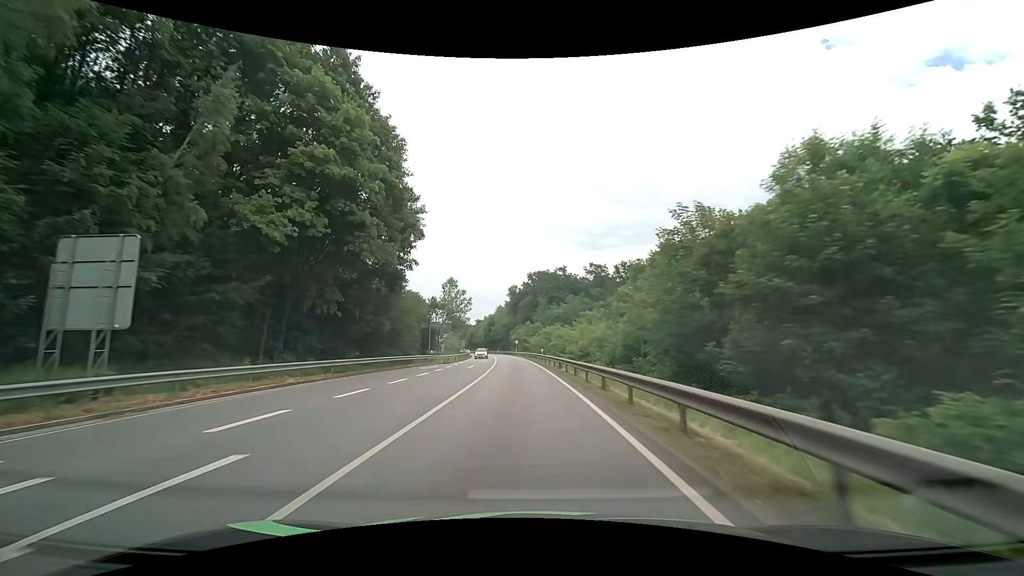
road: primary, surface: asphalt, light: Day
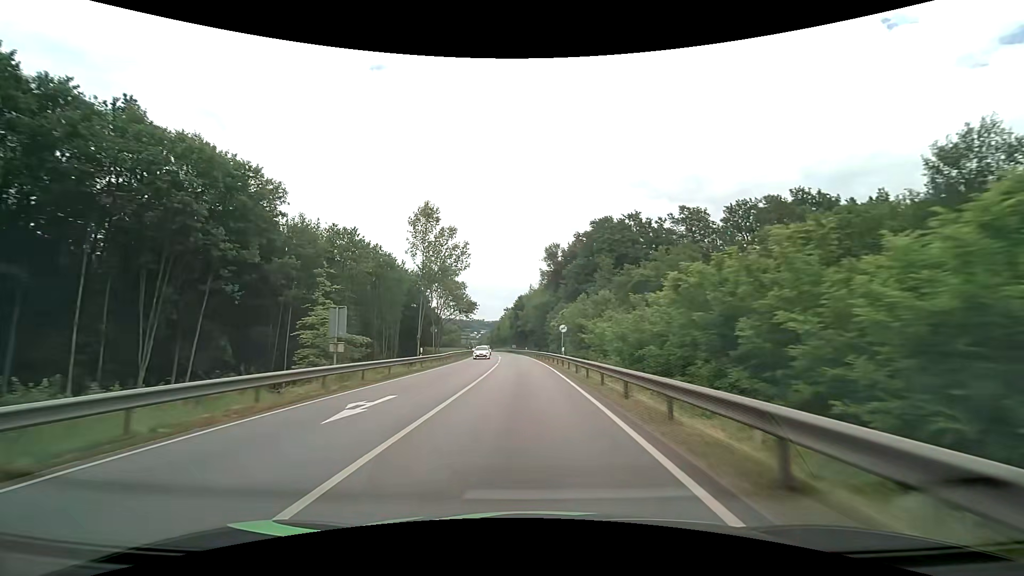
(-2.4, +63.1) m; -4°
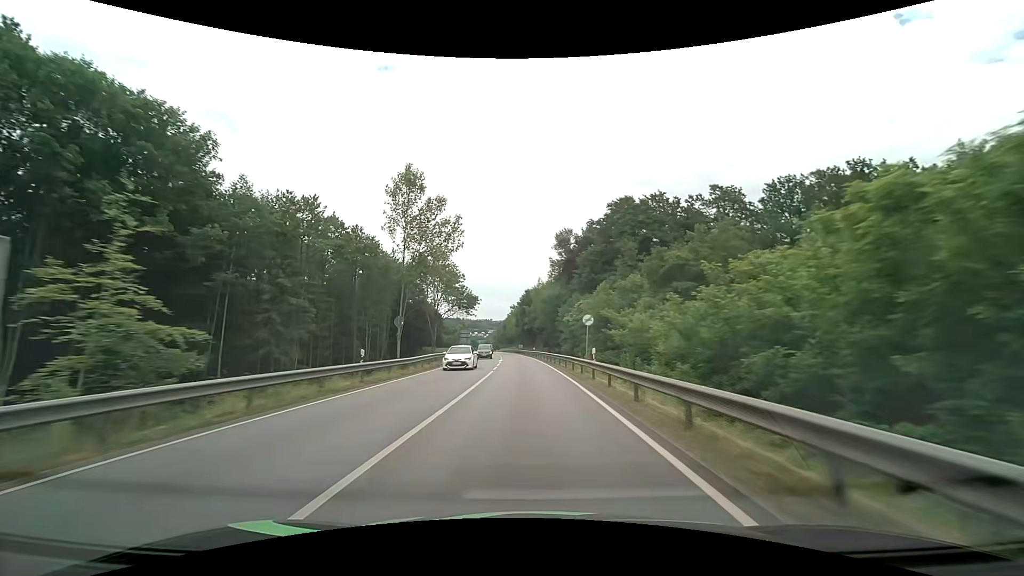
(-0.1, +12.7) m; -1°
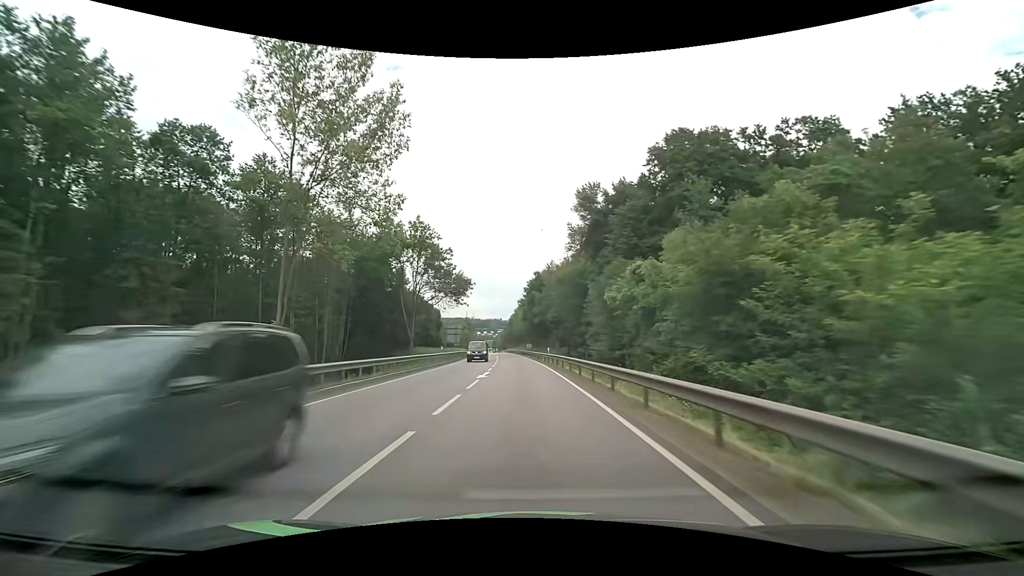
(-0.3, +25.4) m; -1°
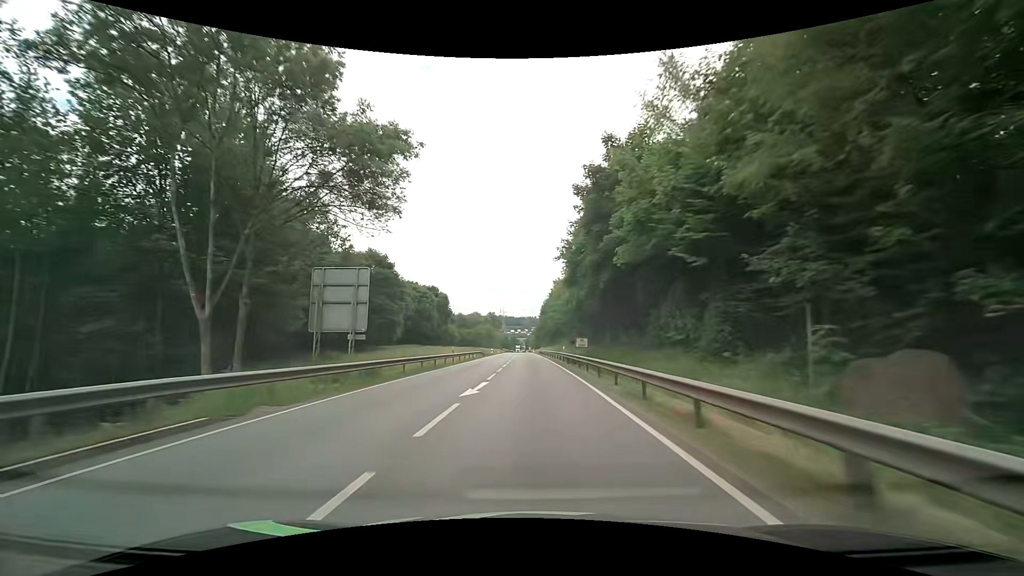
(-1.6, +50.6) m; -4°
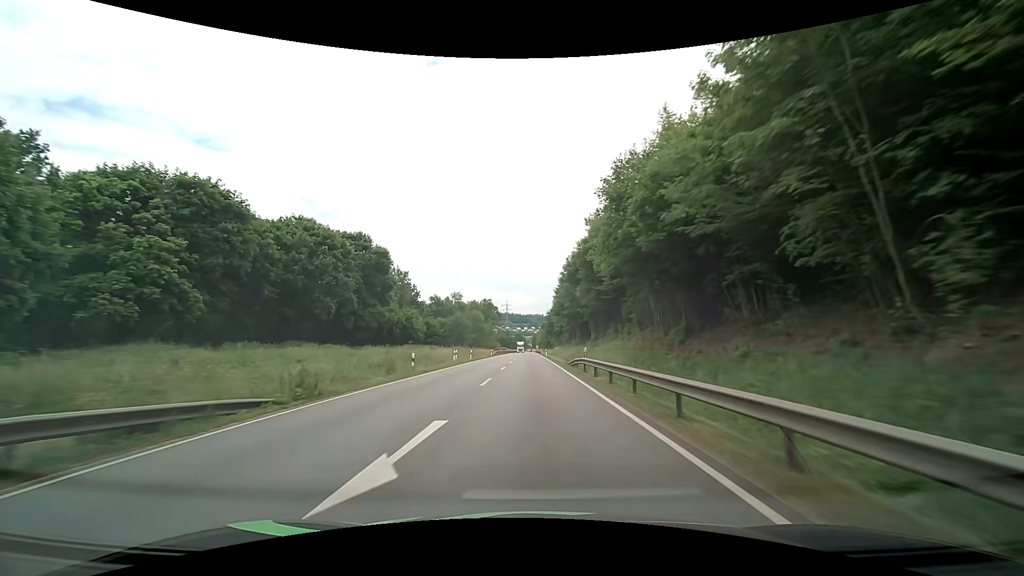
(-0.7, +63.0) m; -1°
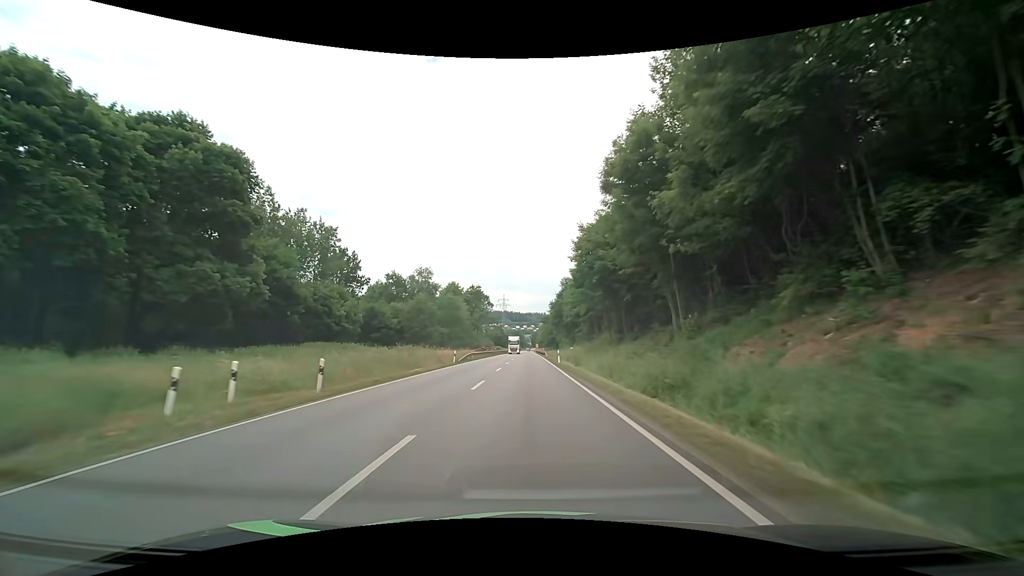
(0.0, +37.8) m; 0°
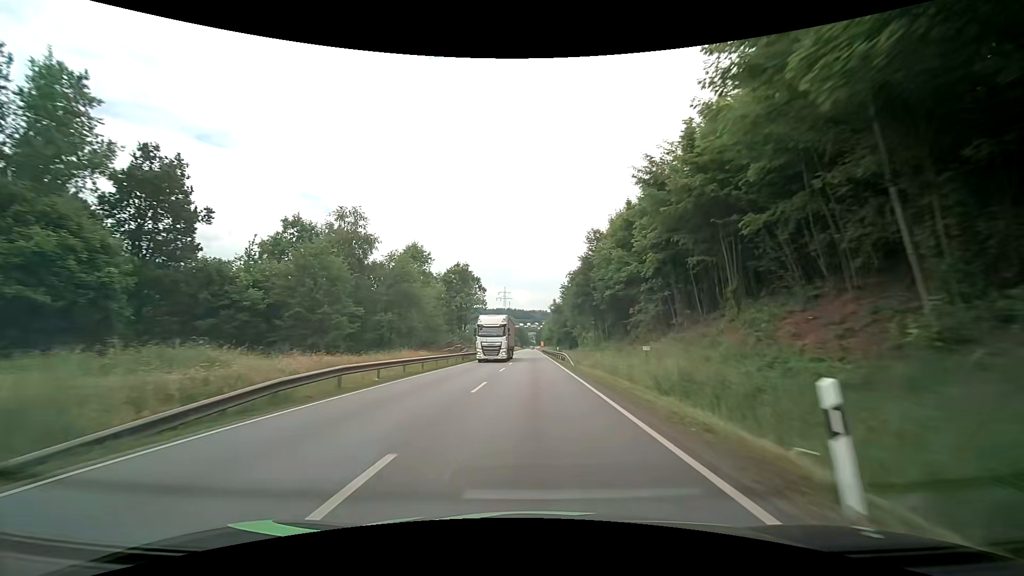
(-0.3, +37.9) m; 0°
